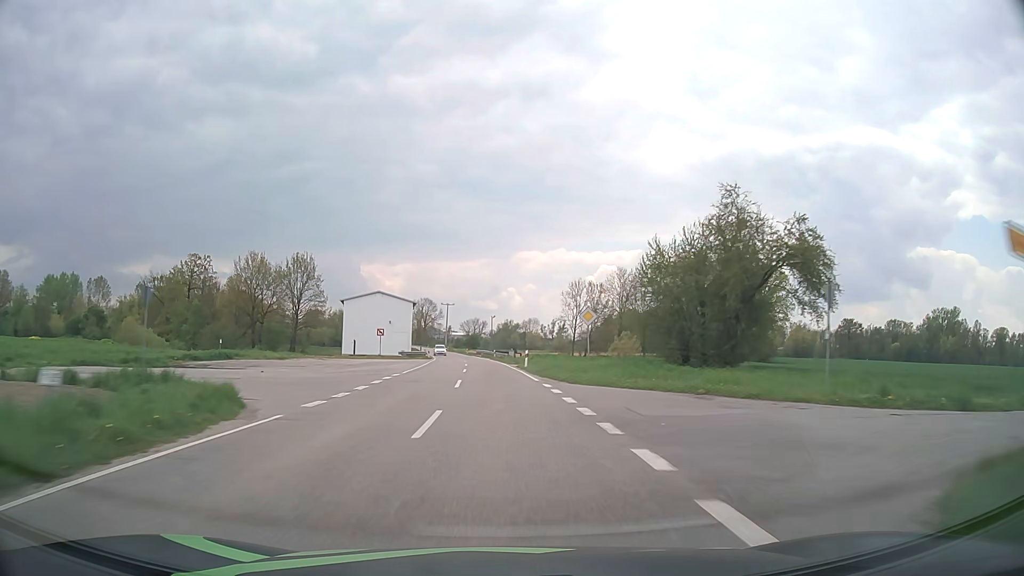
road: tertiary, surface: asphalt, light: Day
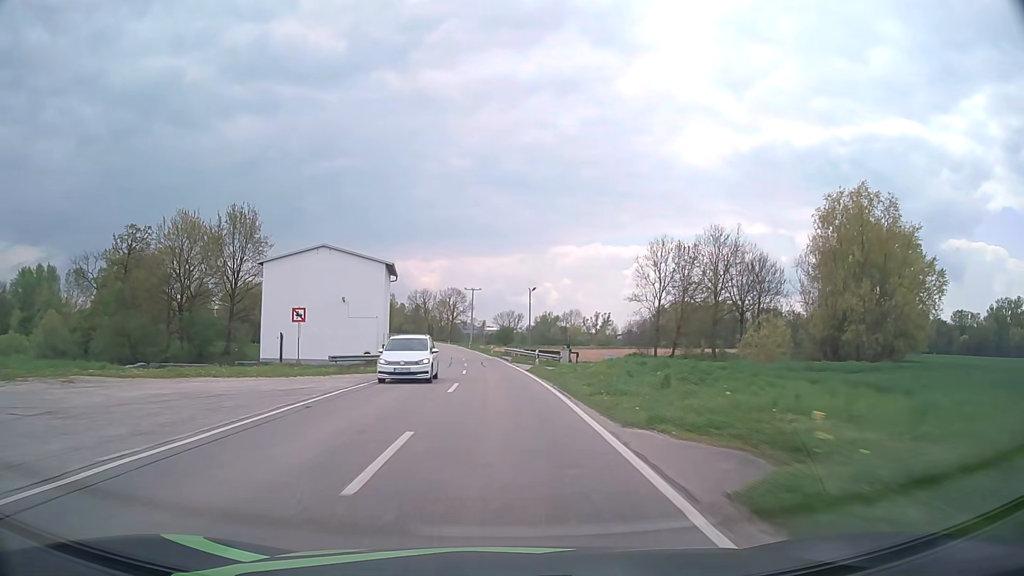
(-0.9, +40.1) m; -3°
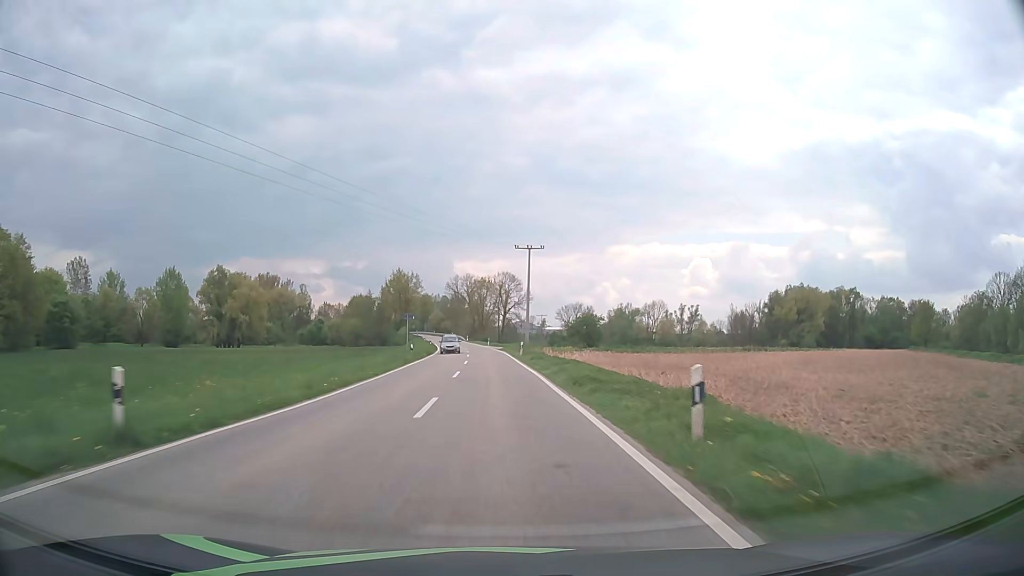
(-3.0, +66.9) m; -5°
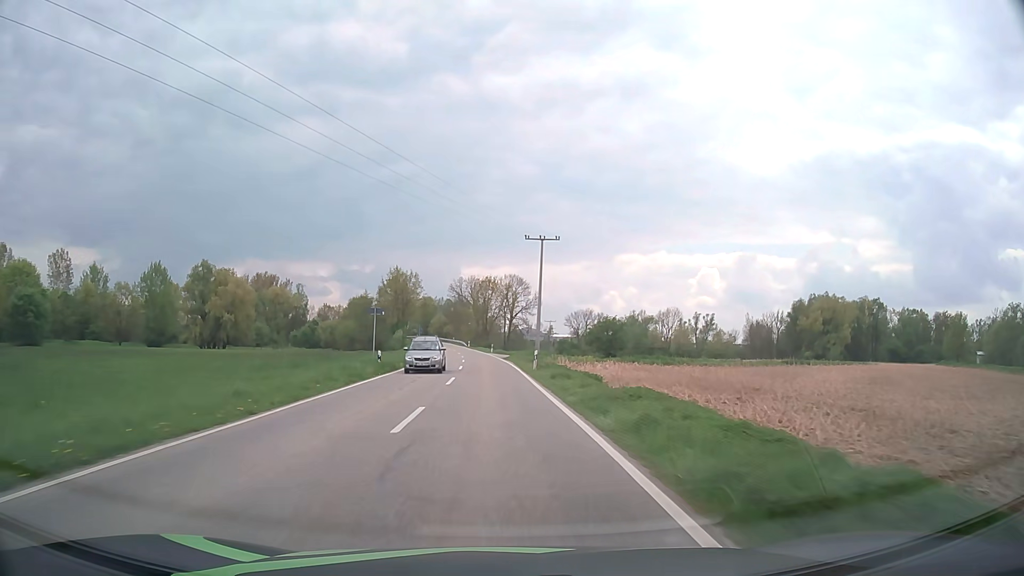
(-0.1, +13.5) m; -1°
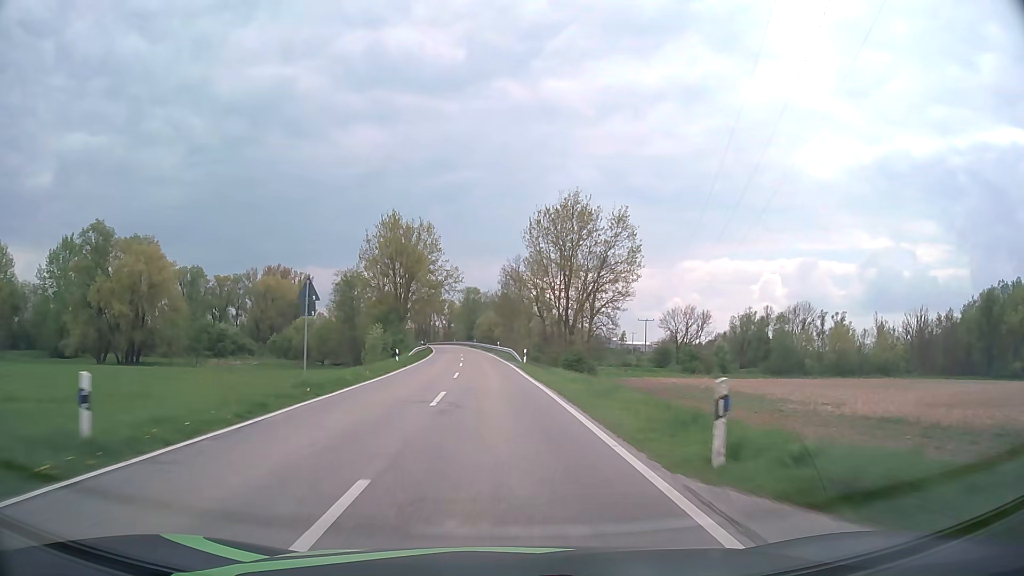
(-2.9, +68.2) m; -5°
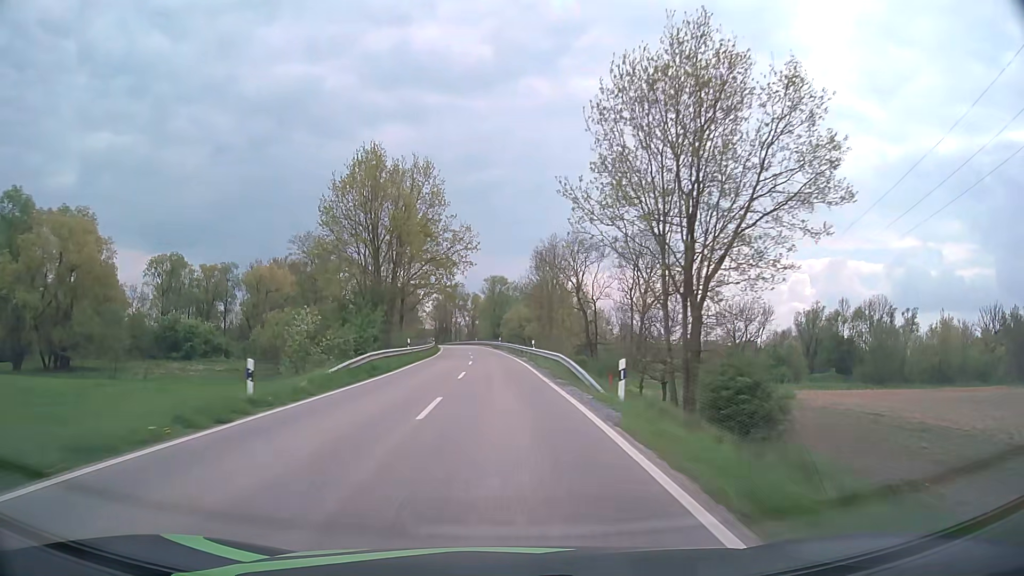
(-0.6, +27.5) m; -2°
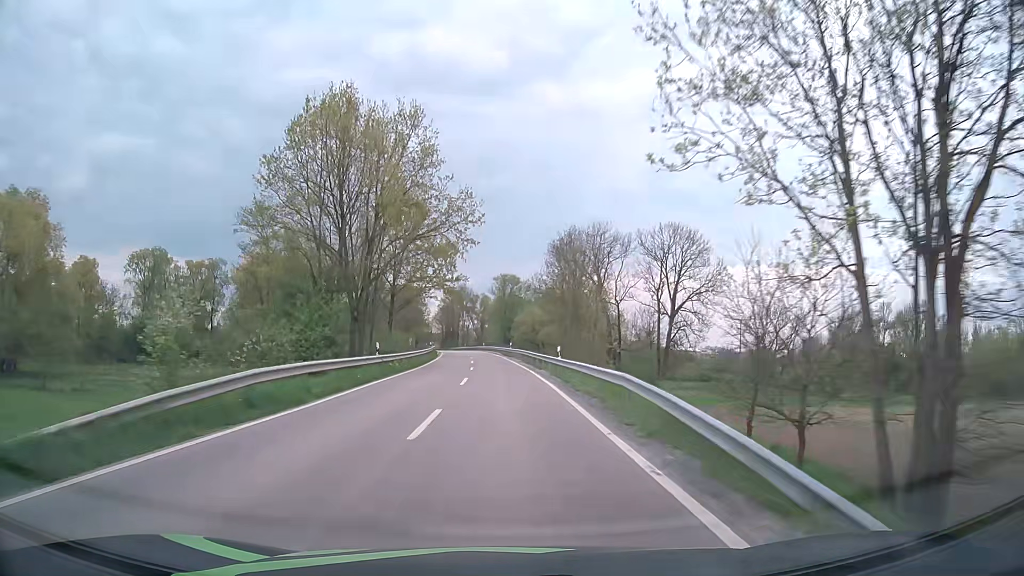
(-0.1, +13.7) m; -1°
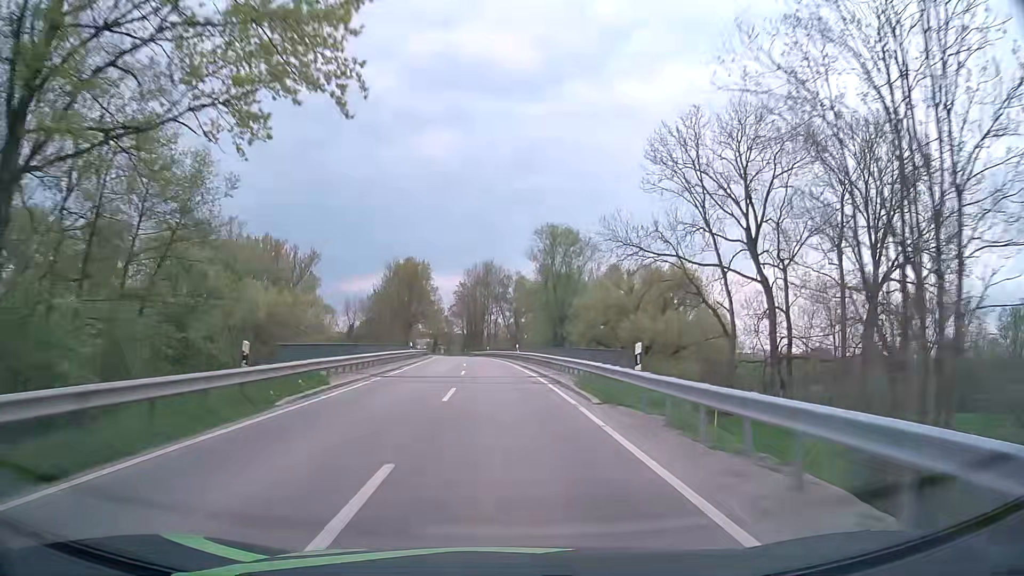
(-1.4, +54.6) m; -3°
(0, +10) (0, +20) (-1, +30) (-1, +40) (-2, +50) (-3, +60) (-3, +70) (-4, +80) (-6, +90) (-7, +100) m
